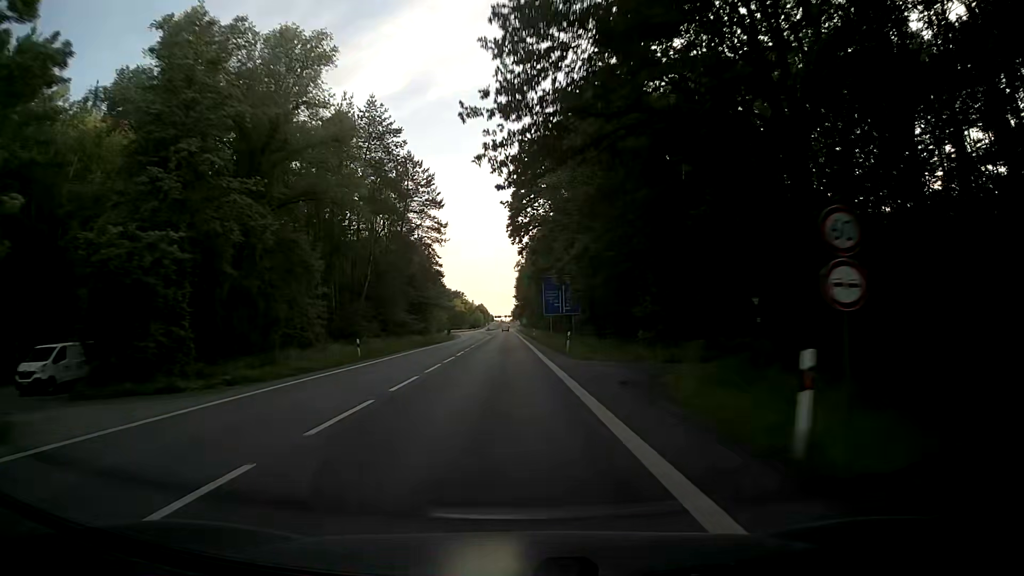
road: secondary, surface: asphalt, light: Day
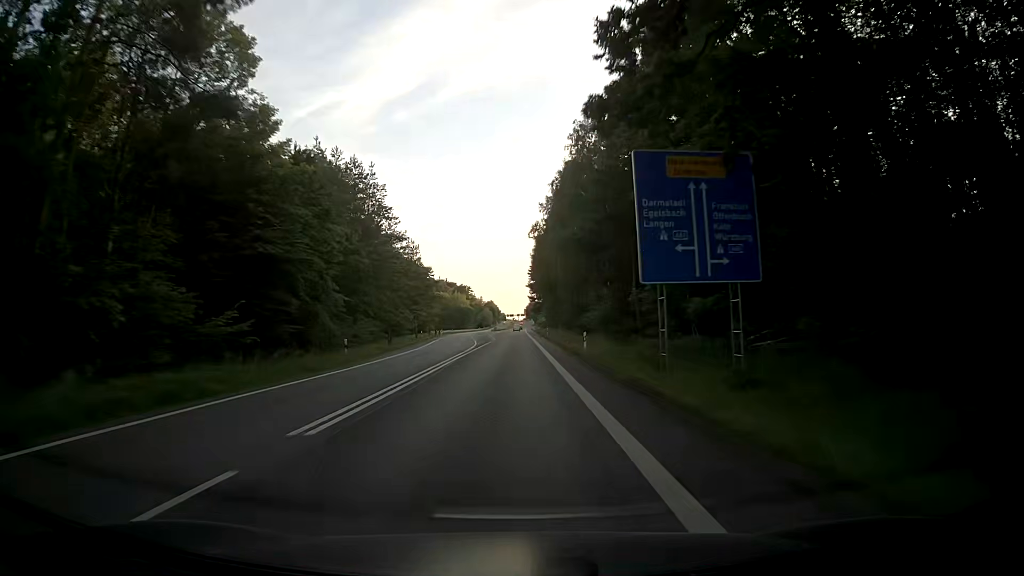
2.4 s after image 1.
(-0.7, +54.7) m; -1°
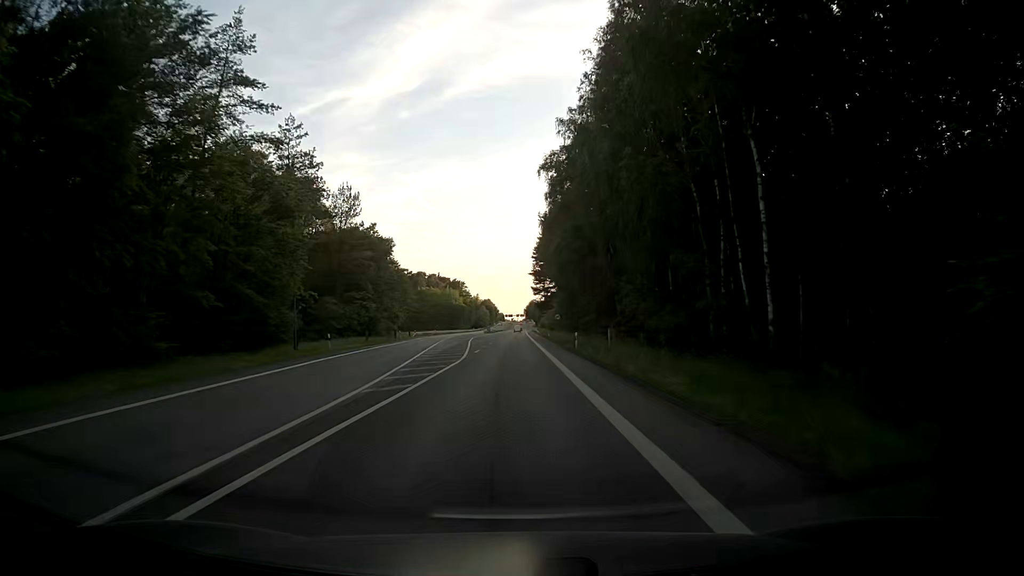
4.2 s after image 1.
(-0.3, +40.8) m; 0°
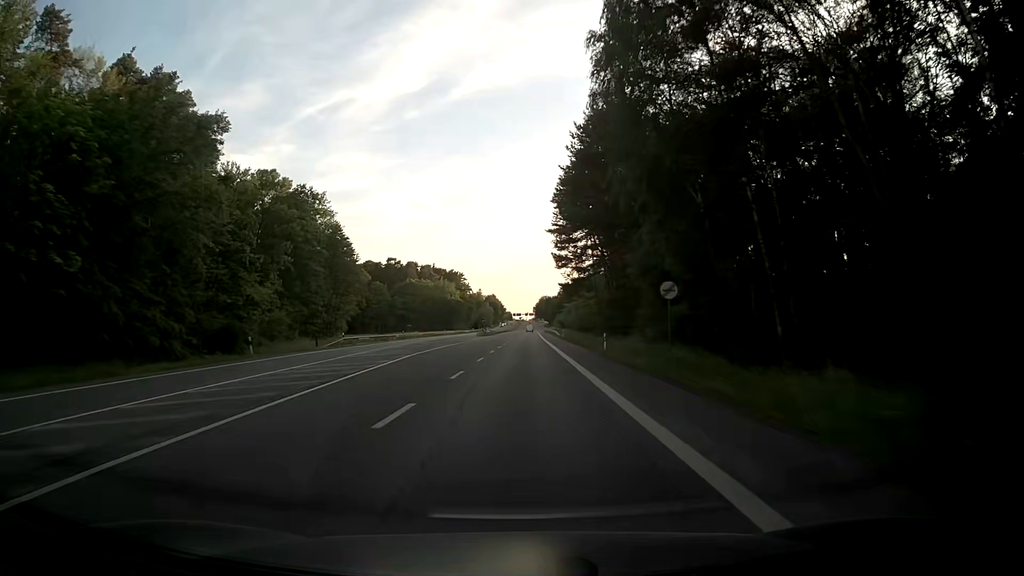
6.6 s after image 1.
(-0.3, +54.0) m; 0°
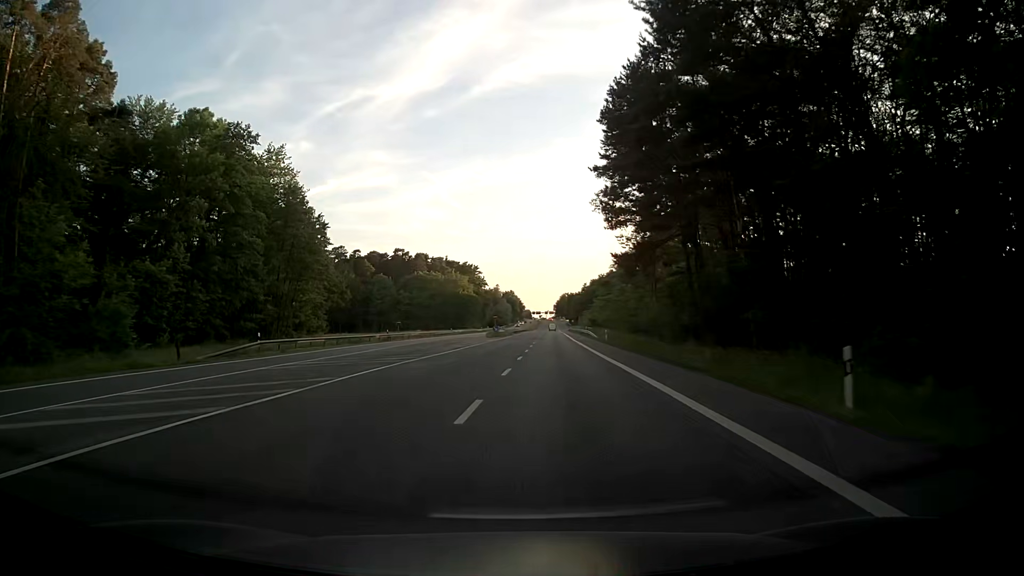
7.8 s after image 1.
(-0.6, +26.6) m; -1°
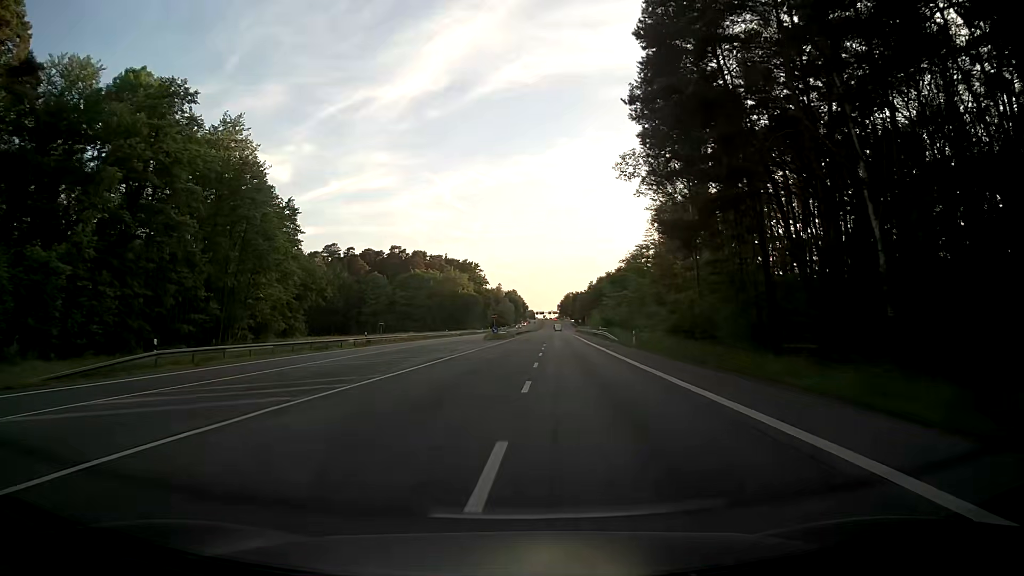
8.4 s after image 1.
(-0.2, +13.1) m; -1°
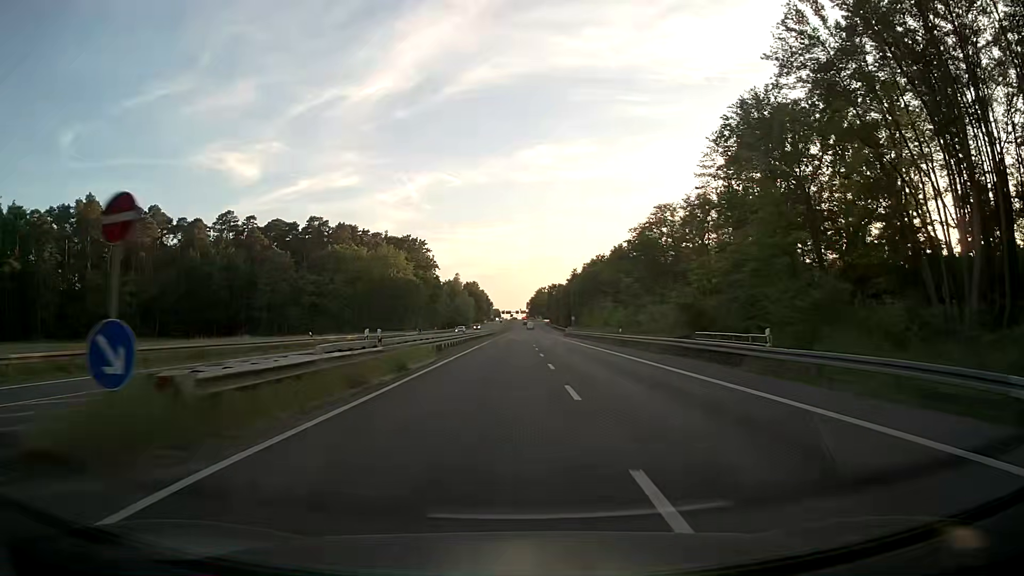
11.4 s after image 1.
(+1.6, +64.5) m; +3°
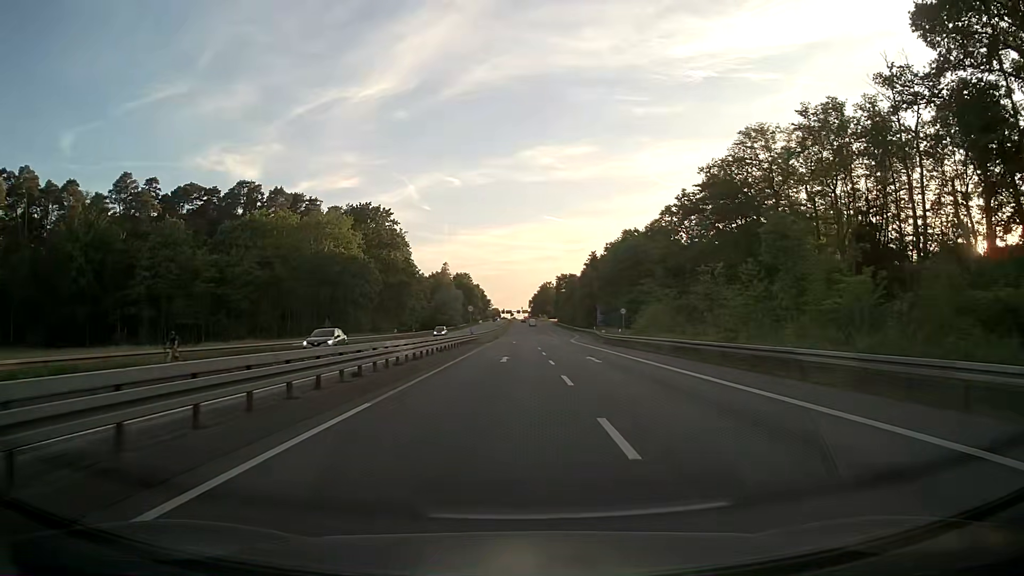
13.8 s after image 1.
(+0.2, +50.1) m; 0°
(0, +10) (0, +20) (0, +30) (0, +40) (0, +50) (0, +60) (0, +70) (0, +80) (0, +90) (+1, +100) m
